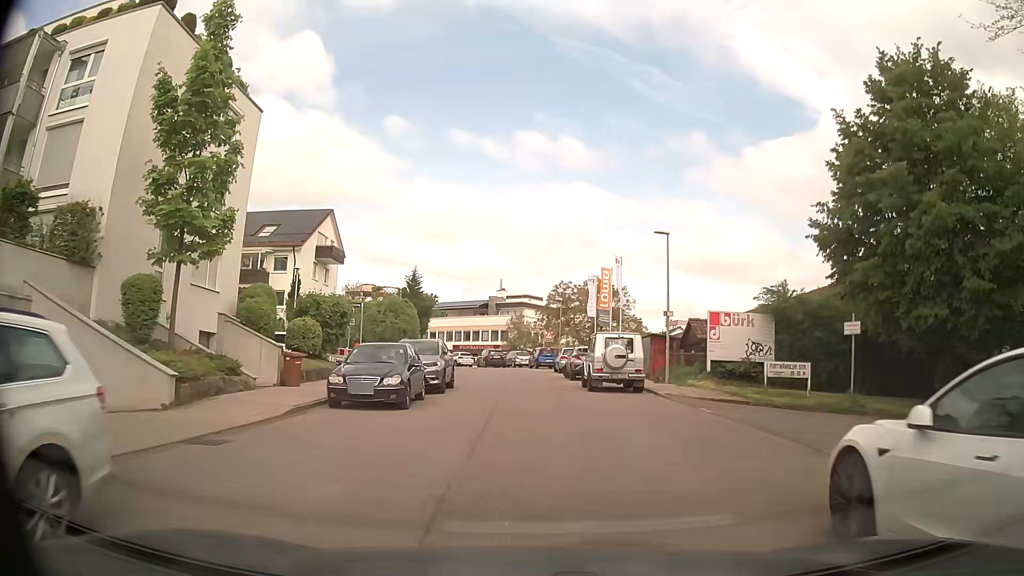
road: residential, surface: asphalt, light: Day
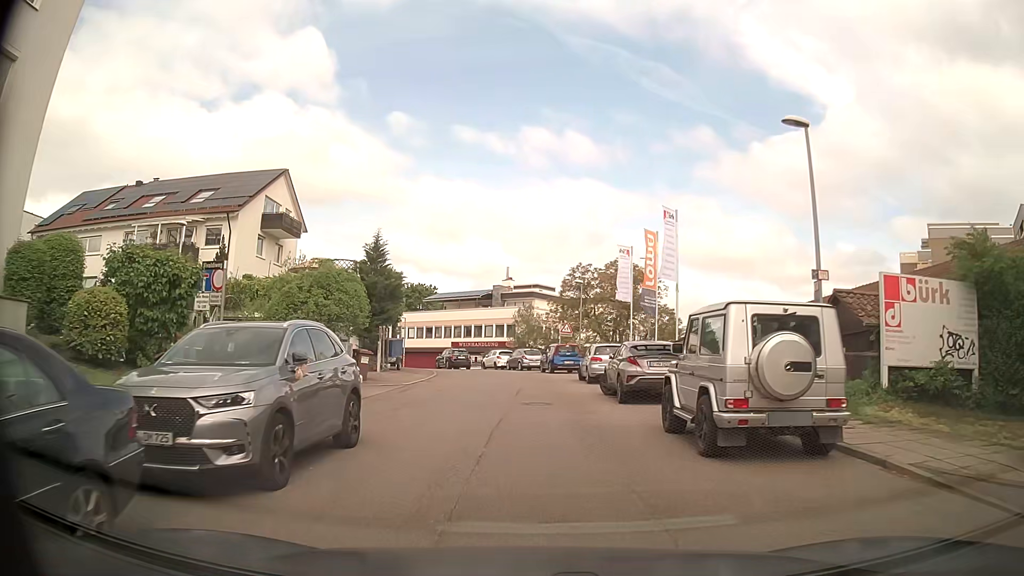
(-0.1, +13.8) m; -1°
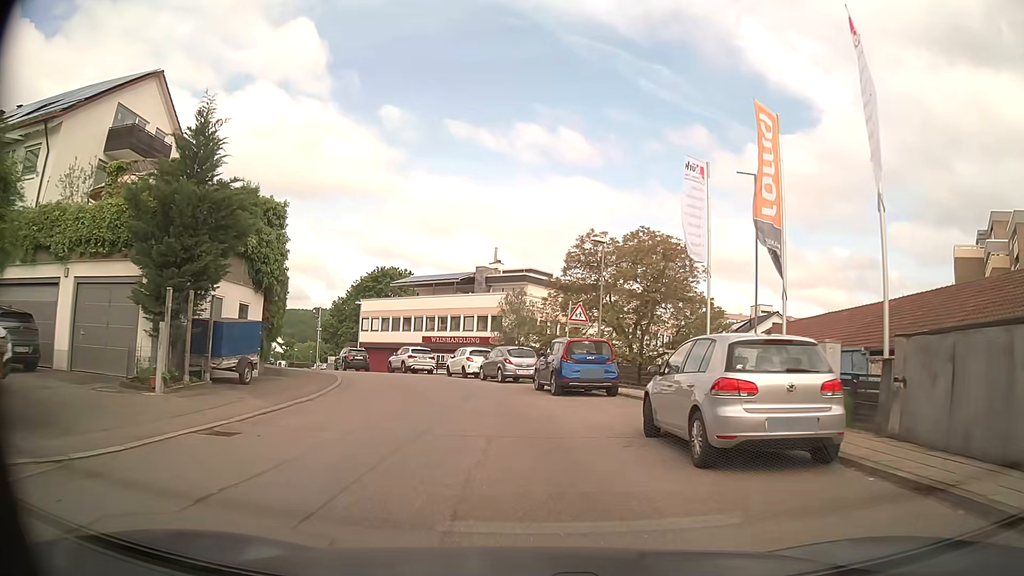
(+0.2, +17.7) m; +1°
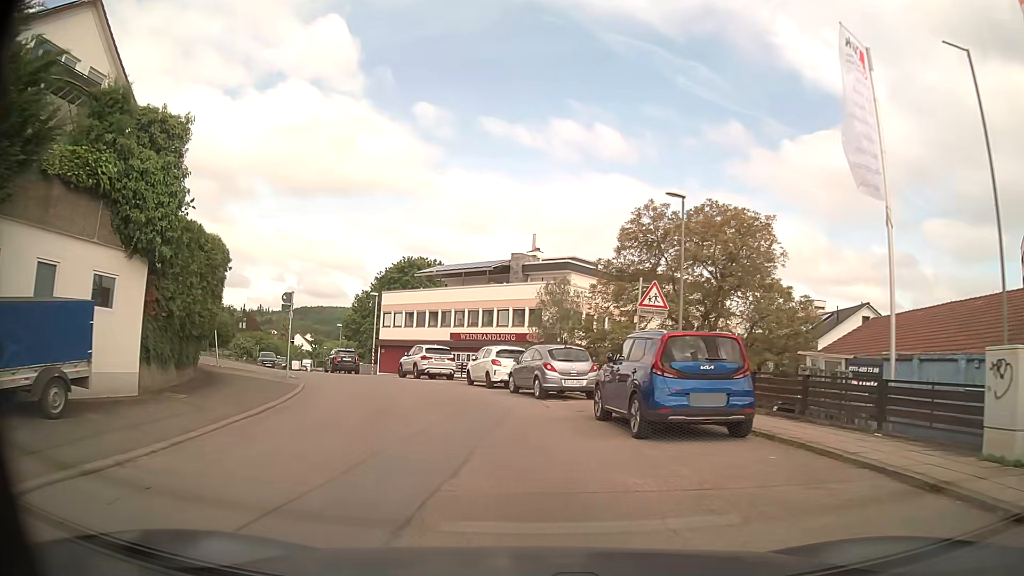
(-0.3, +8.7) m; -3°
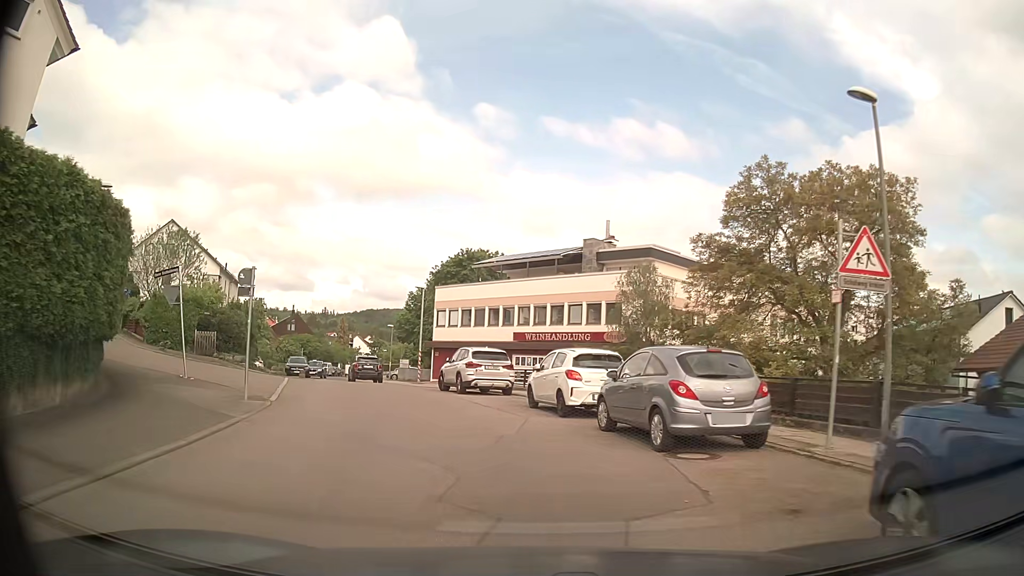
(-0.5, +8.8) m; -6°
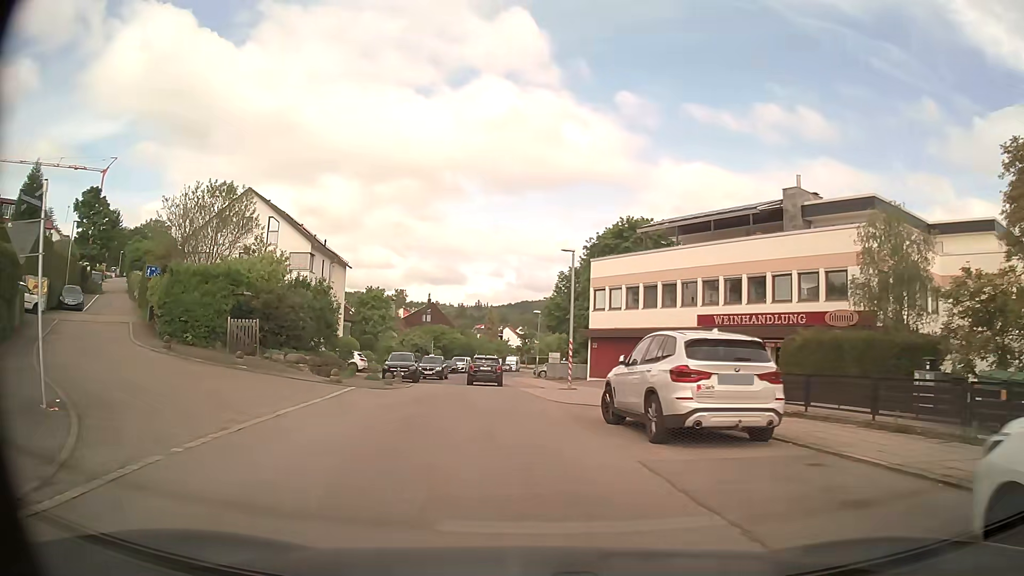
(-1.5, +13.6) m; -13°
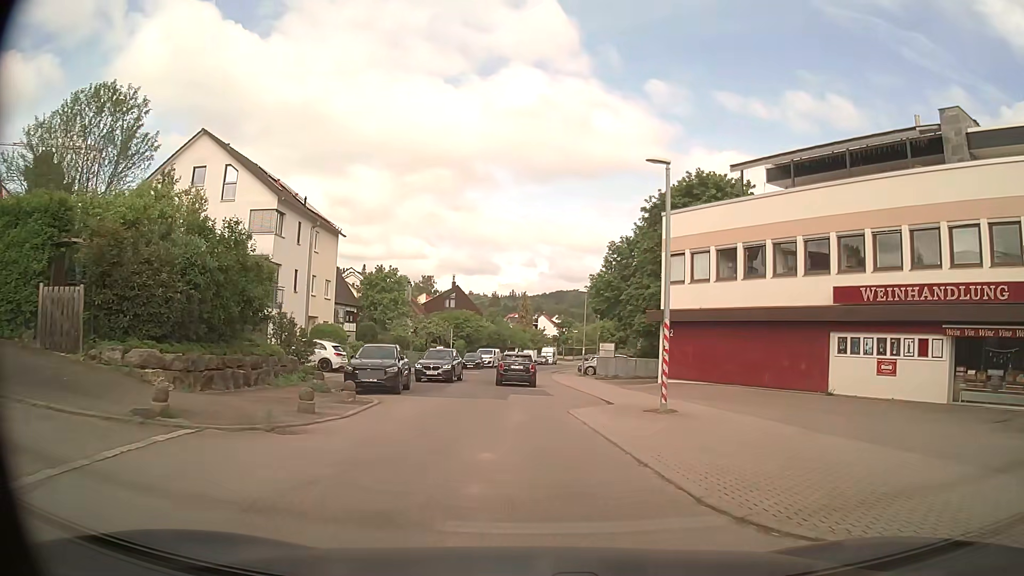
(-0.6, +13.8) m; -2°
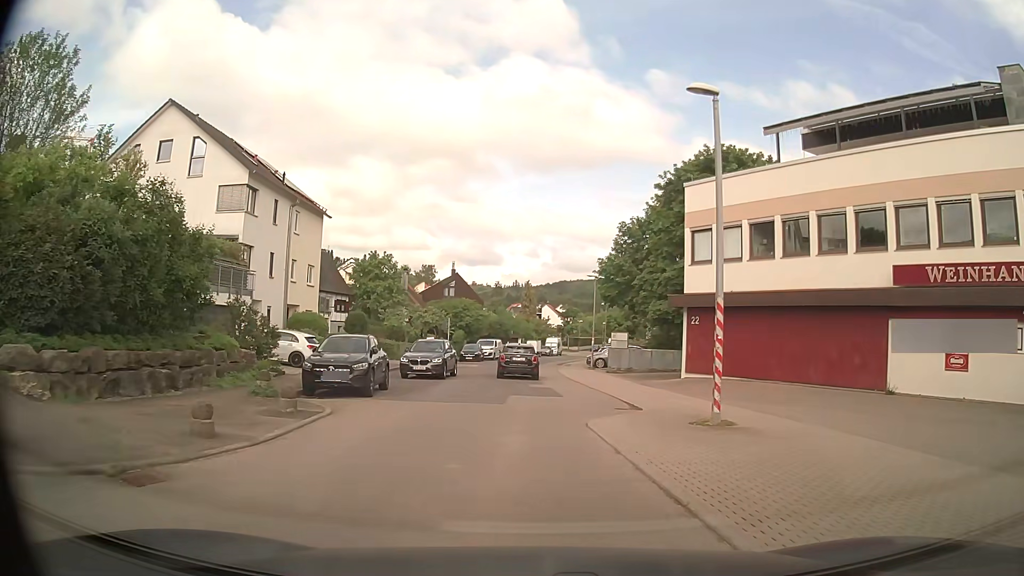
(-0.1, +4.4) m; -1°
(0, +10) (0, +20) (0, +30) (0, +40) (+1, +50) (+2, +60) (+3, +70) (+5, +80) (+7, +90) (+8, +99) m
